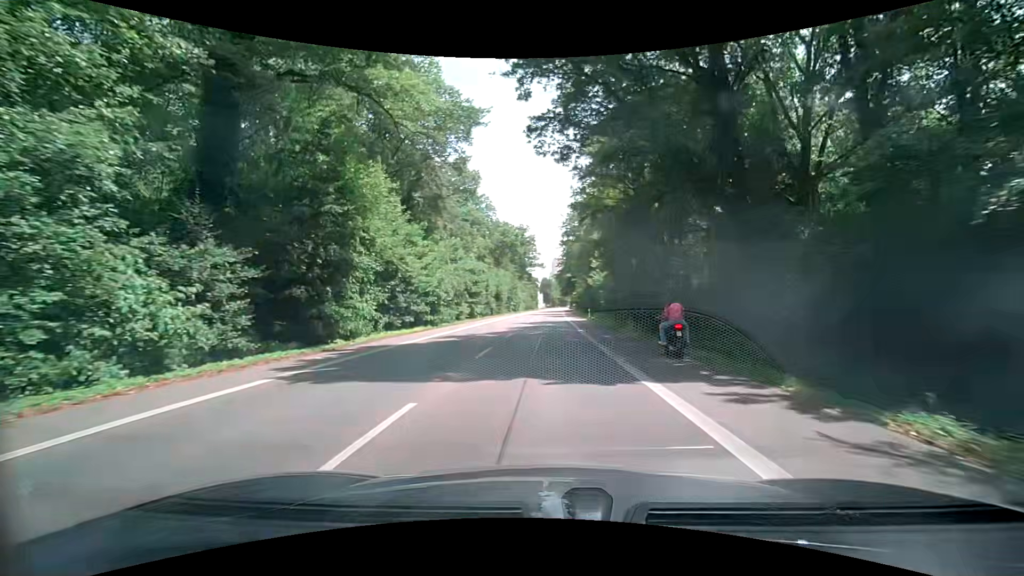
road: secondary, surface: asphalt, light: Day
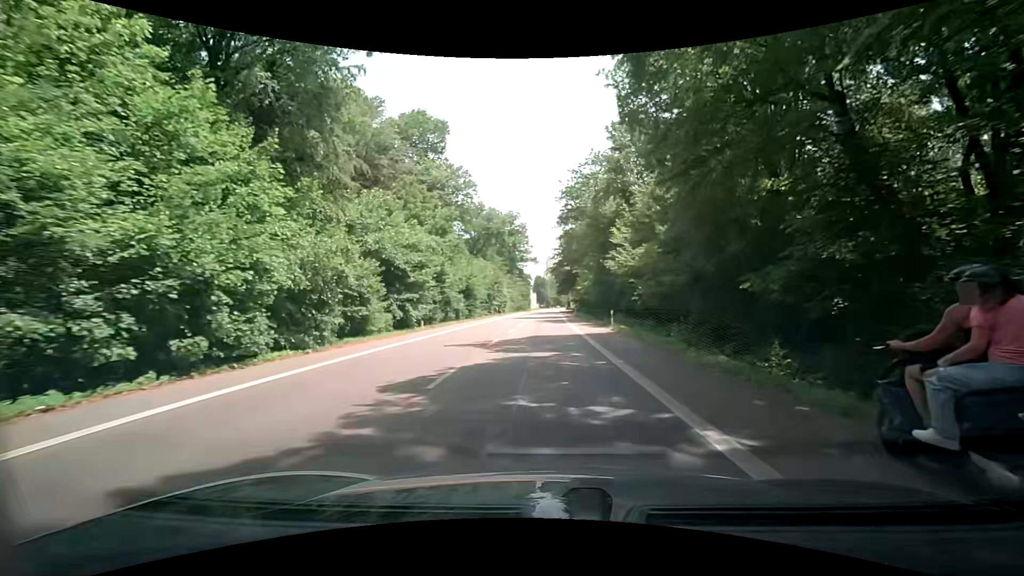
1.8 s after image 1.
(0.0, +22.8) m; 0°
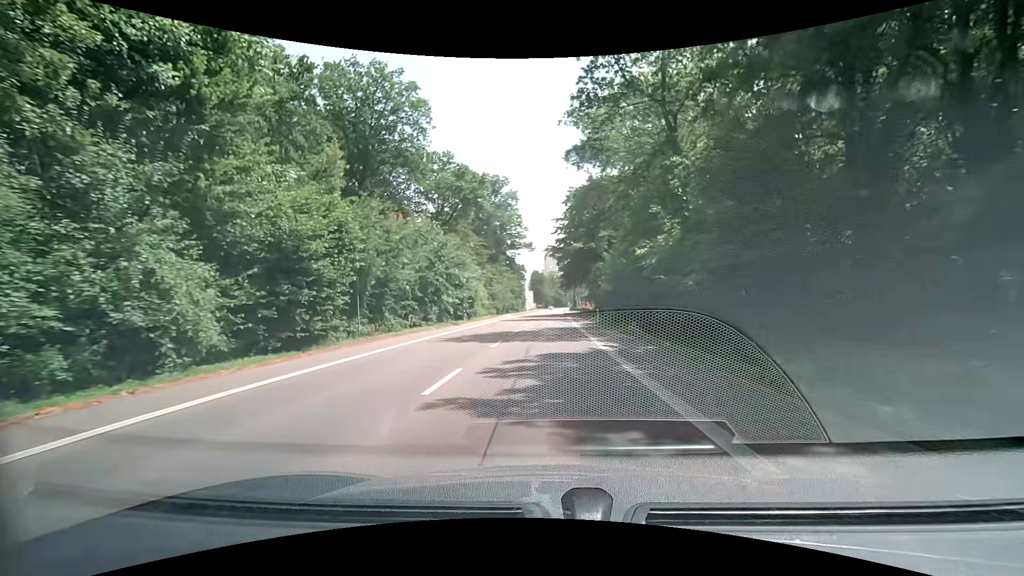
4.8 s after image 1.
(+0.3, +36.5) m; +1°
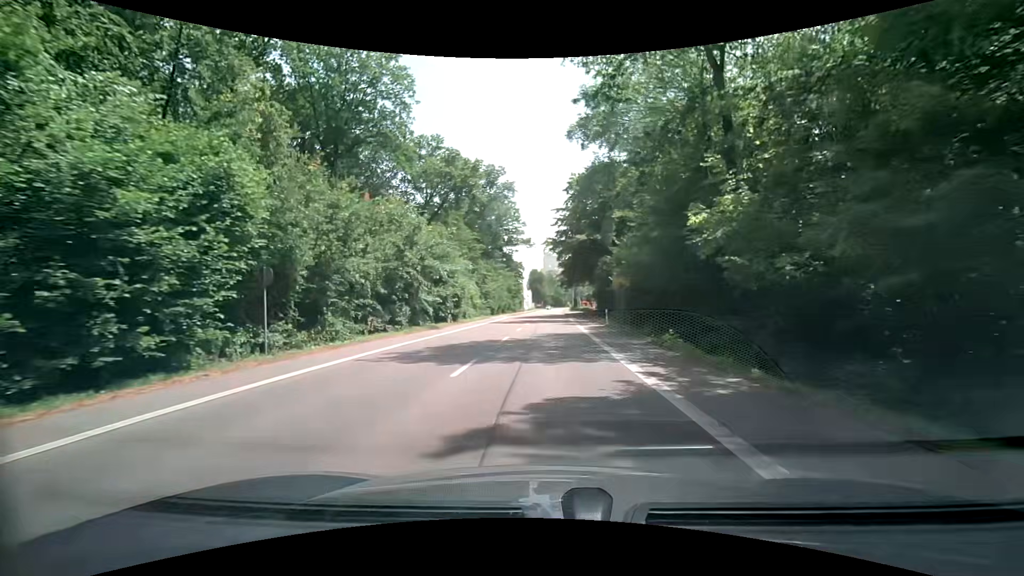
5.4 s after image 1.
(0.0, +7.0) m; 0°
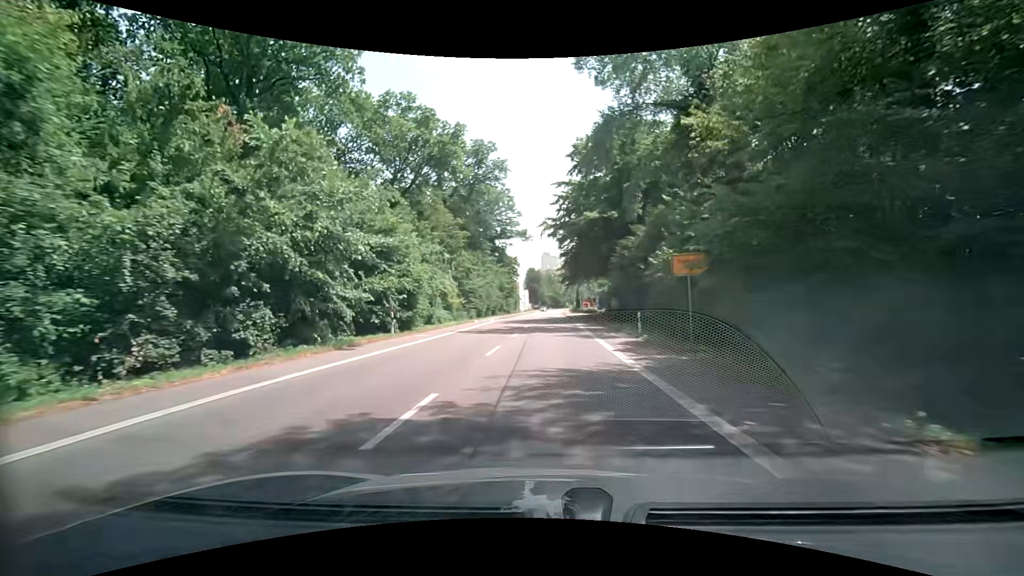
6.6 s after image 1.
(+0.1, +13.9) m; +1°
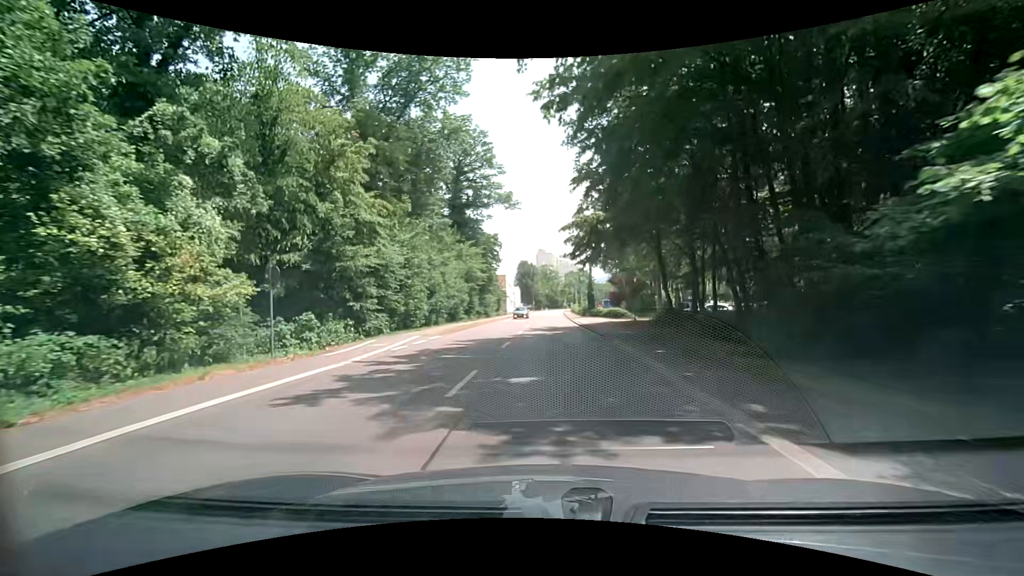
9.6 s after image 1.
(0.0, +33.2) m; 0°
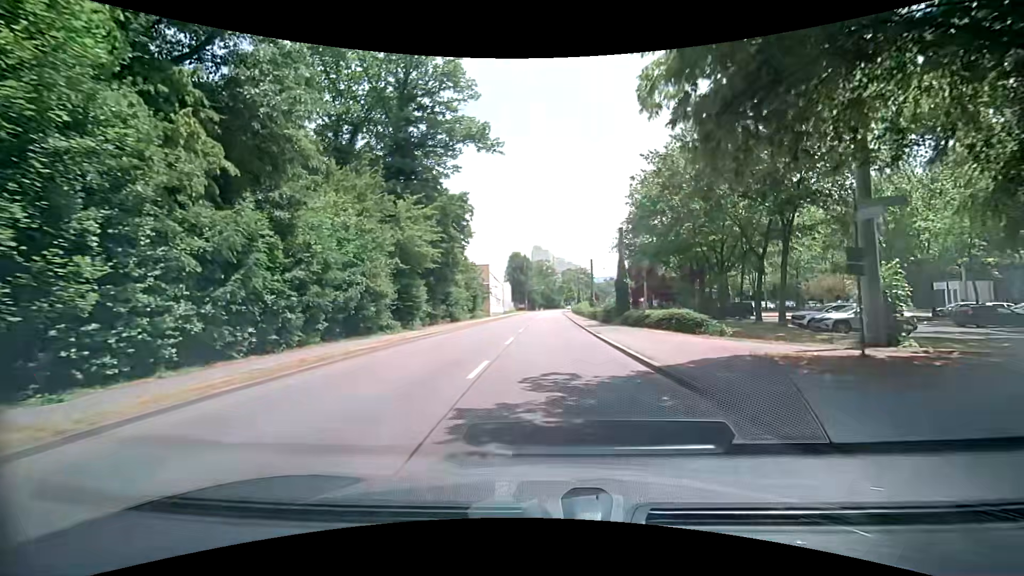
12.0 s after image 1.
(+0.1, +25.3) m; +1°
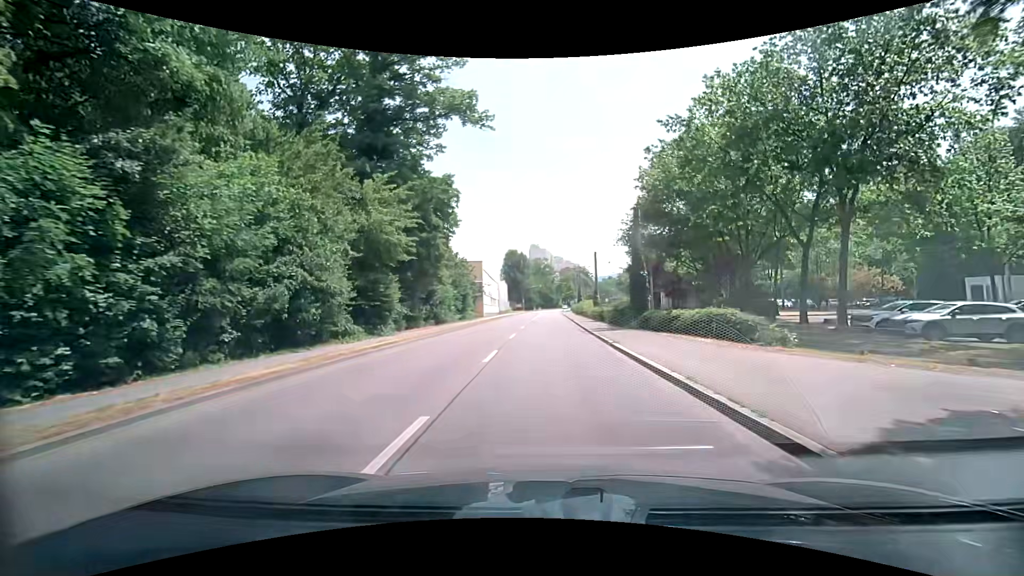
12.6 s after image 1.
(0.0, +6.2) m; +1°
(0, +10) (0, +20) (0, +30) (0, +40) (0, +50) (0, +60) (0, +70) (+1, +80) (+1, +90) (+1, +100) m
